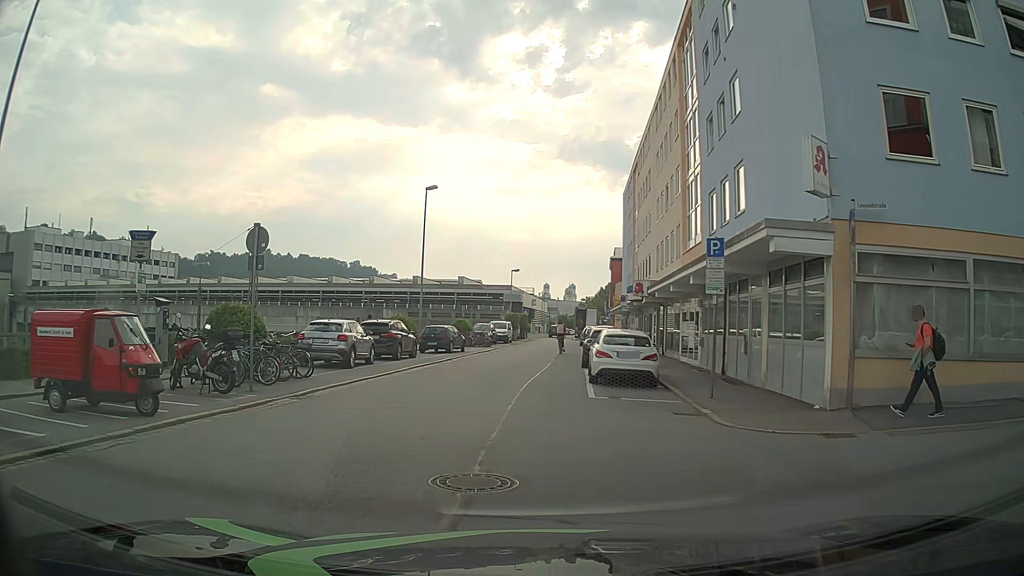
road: residential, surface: asphalt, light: Day
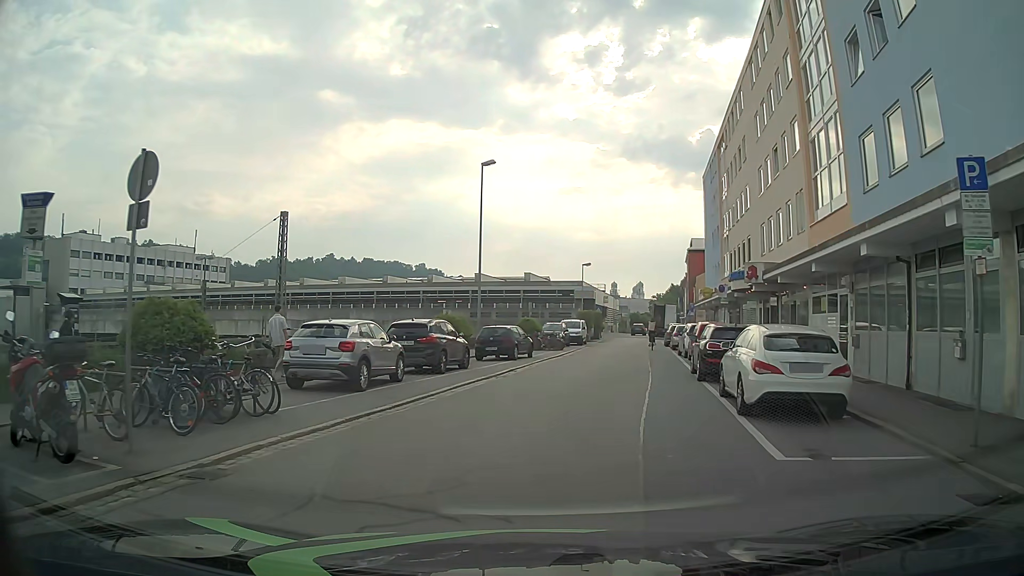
(-0.7, +7.3) m; -7°
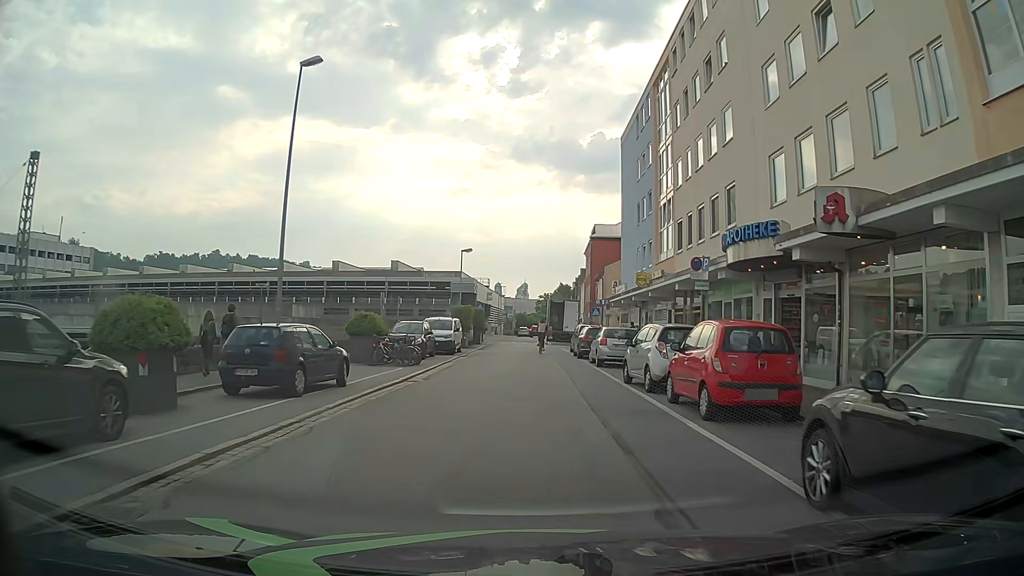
(+1.0, +15.0) m; +8°
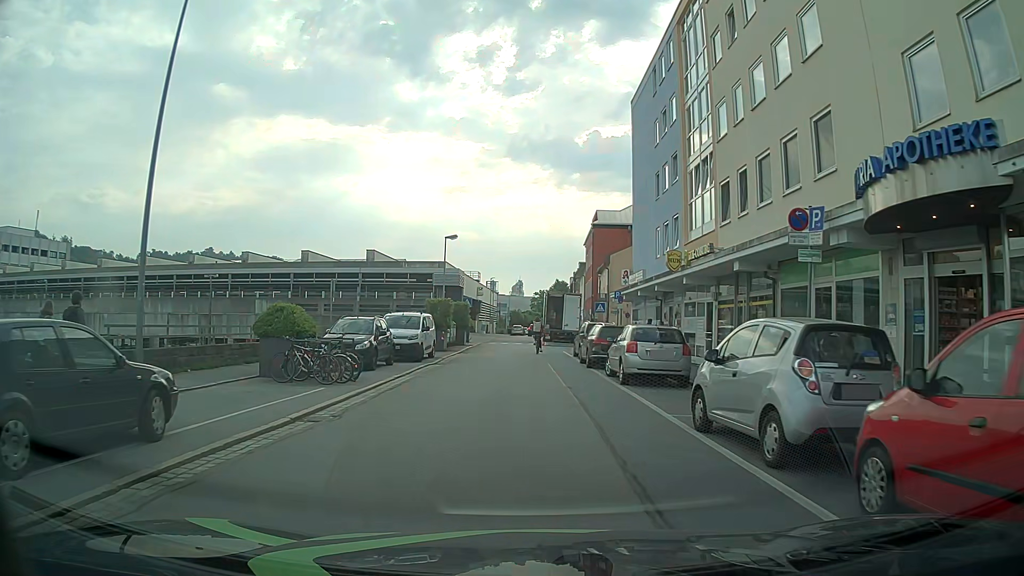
(+0.1, +8.1) m; 0°
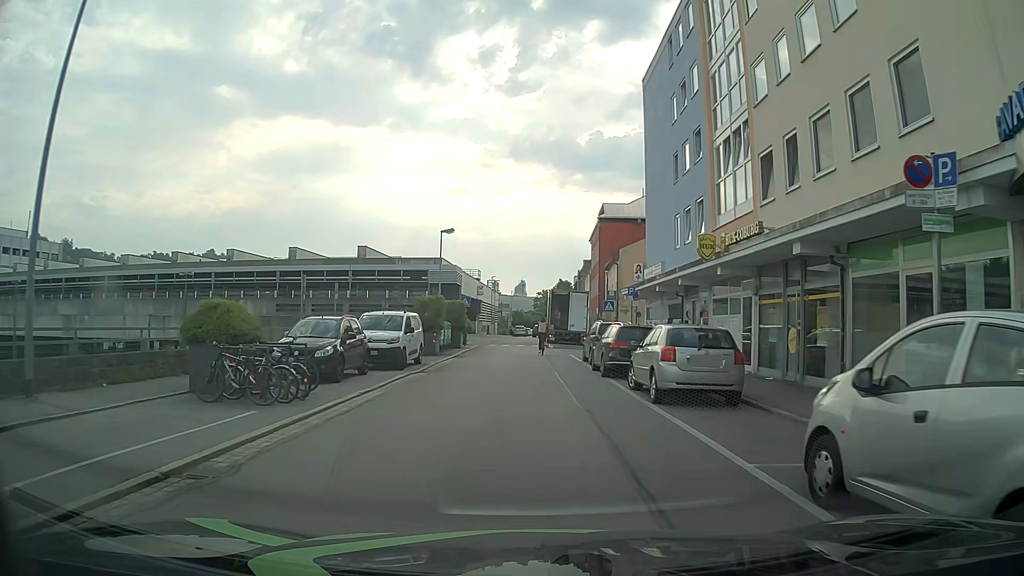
(0.0, +3.9) m; 0°
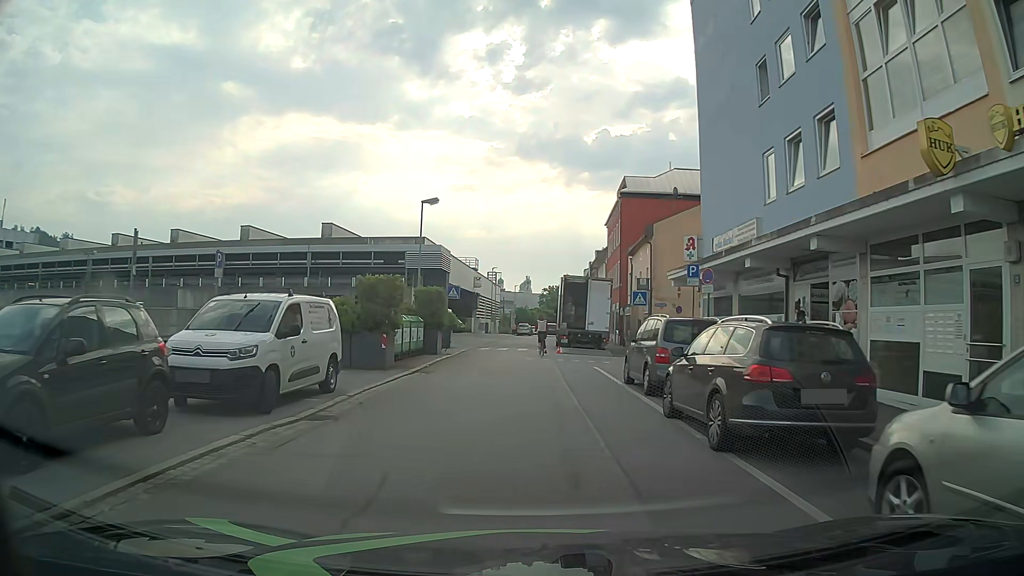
(-0.1, +11.1) m; 0°
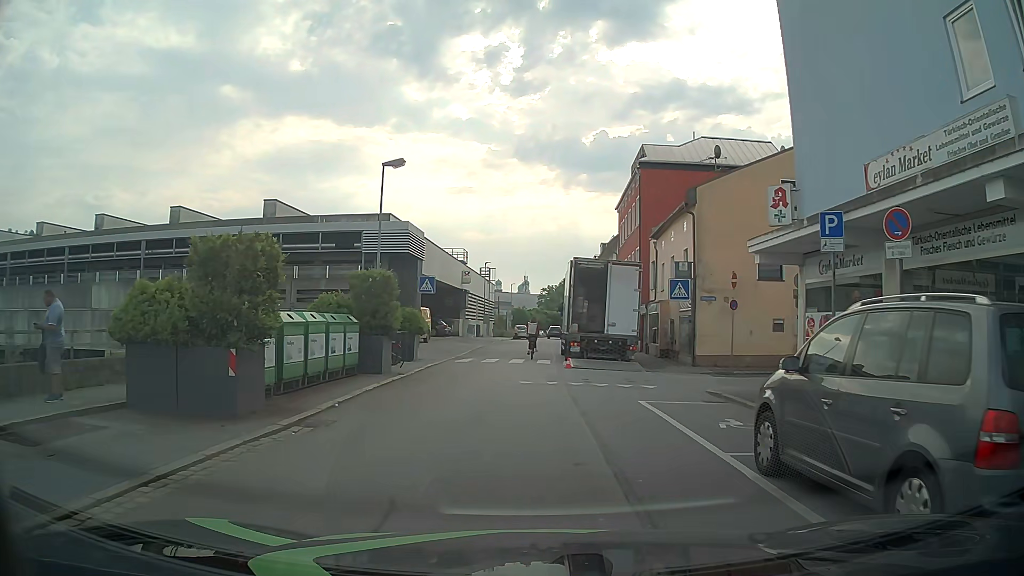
(0.0, +9.8) m; 0°
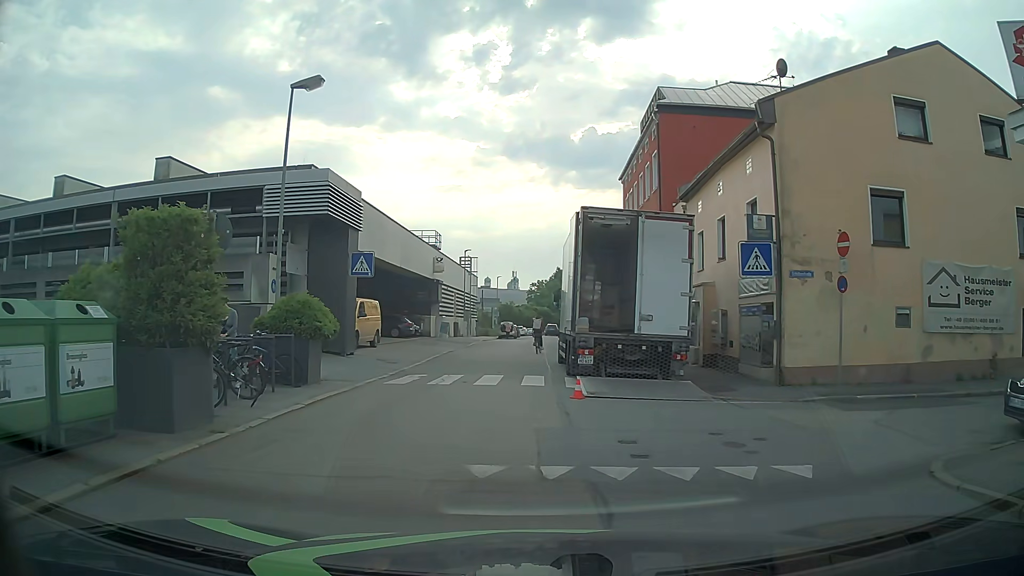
(+0.2, +9.9) m; +2°
